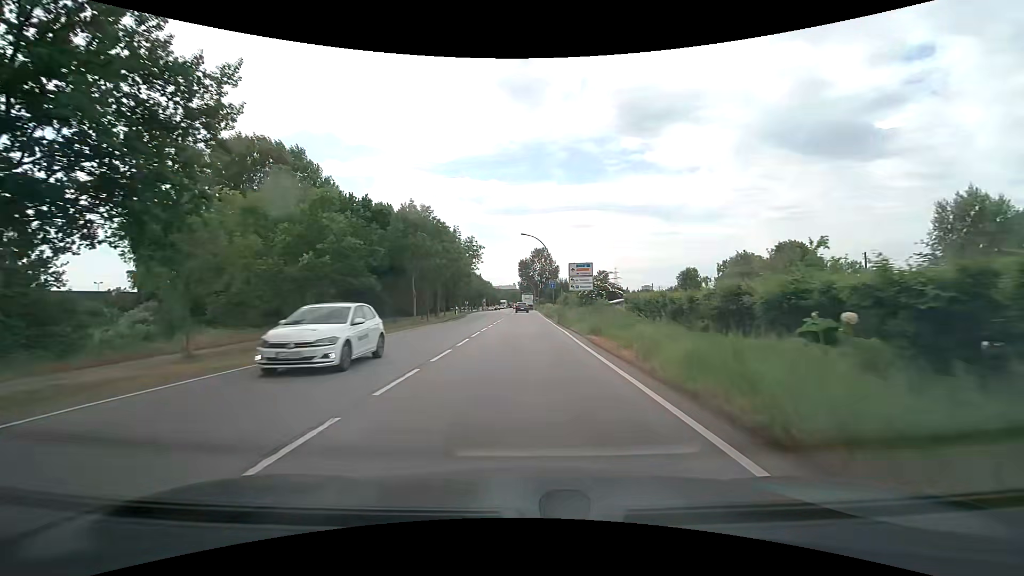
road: secondary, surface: asphalt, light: Day
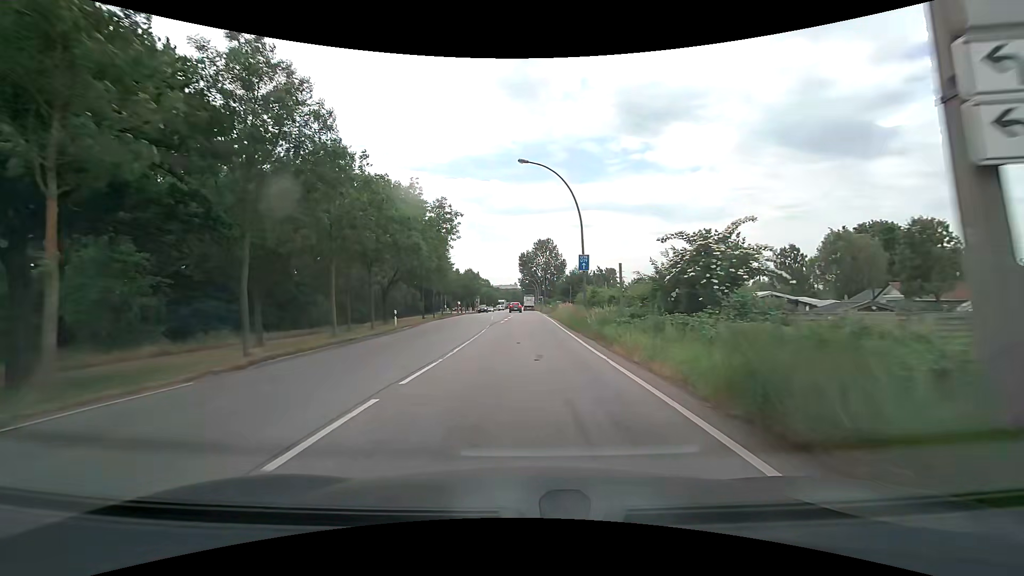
(+0.1, +30.5) m; 0°
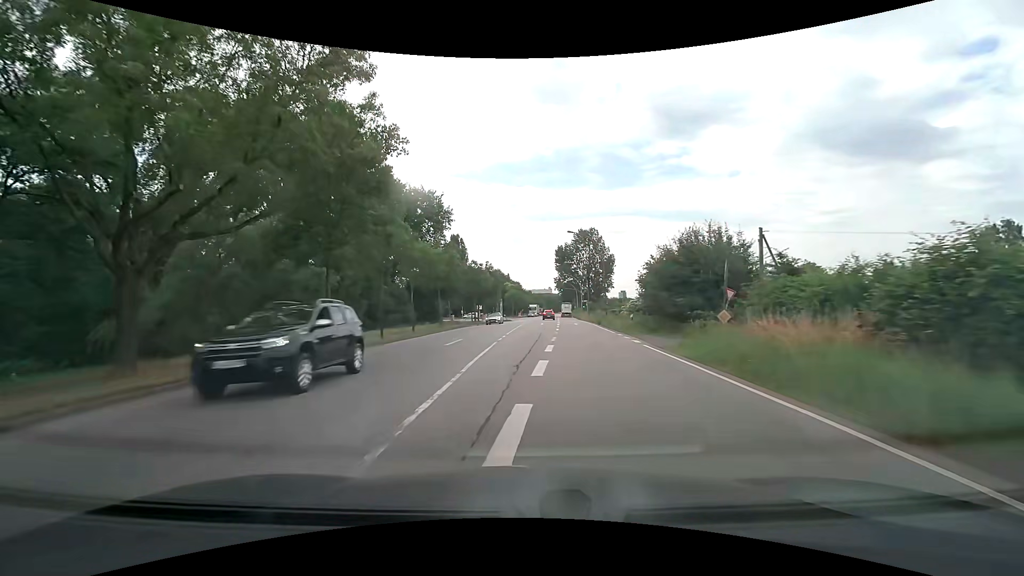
(-1.1, +37.6) m; -4°
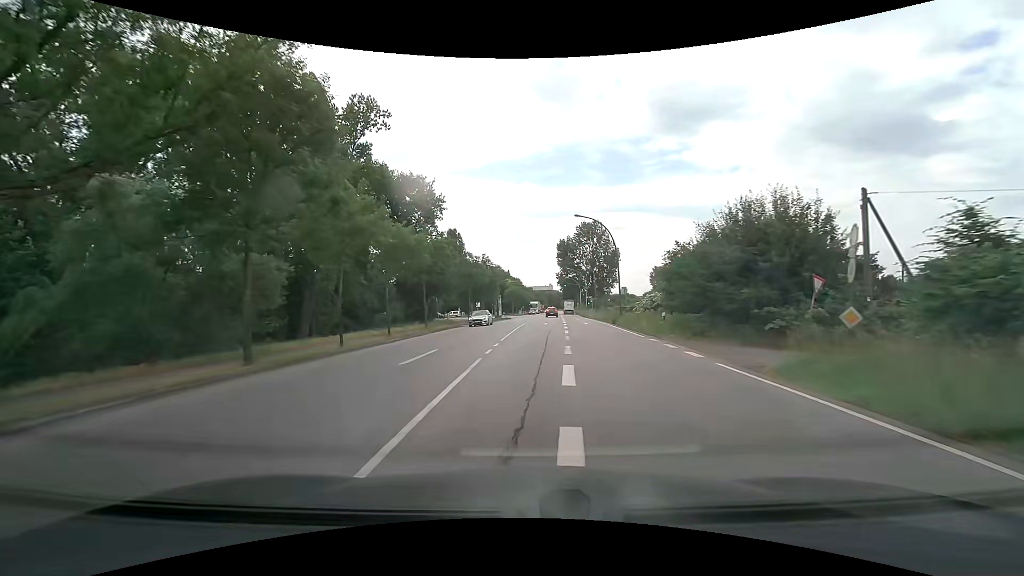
(0.0, +7.4) m; 0°
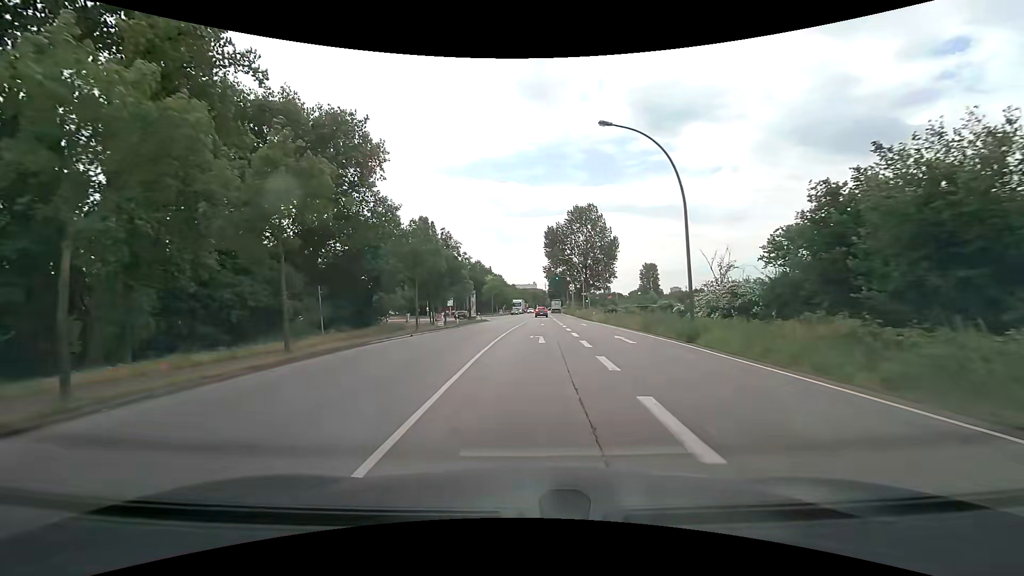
(+0.4, +22.1) m; +2°
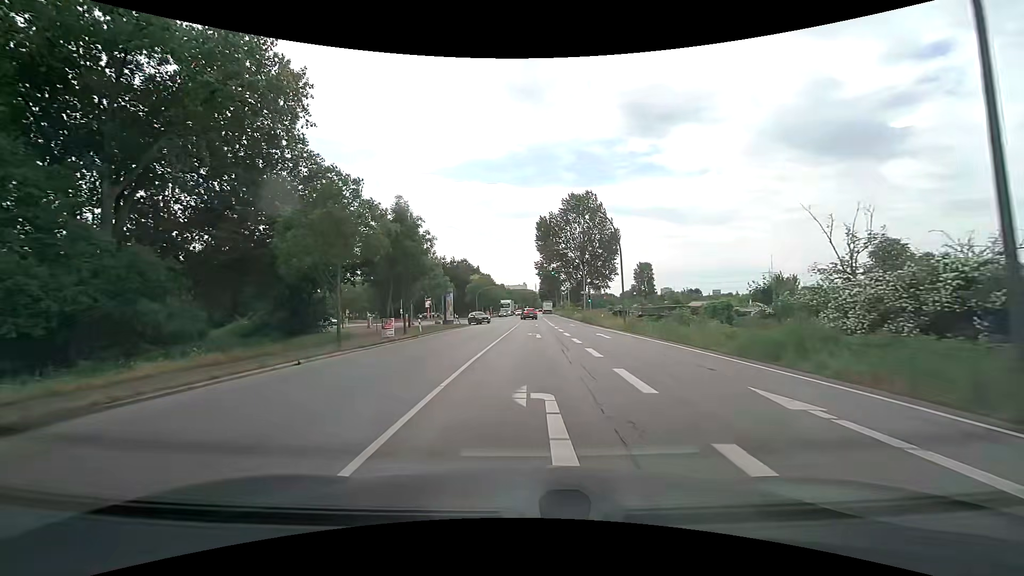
(+0.2, +14.7) m; +1°
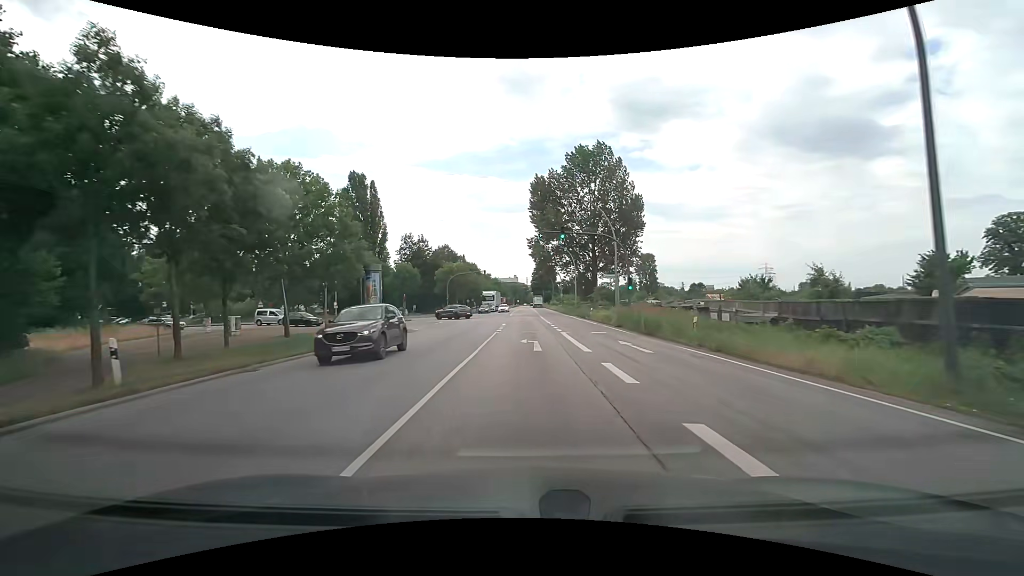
(+0.2, +29.2) m; +1°
(0, +10) (0, +20) (0, +30) (0, +40) (-3, +50) (-9, +57) (-18, +60) (-28, +62) (-38, +63) (-48, +64) m
